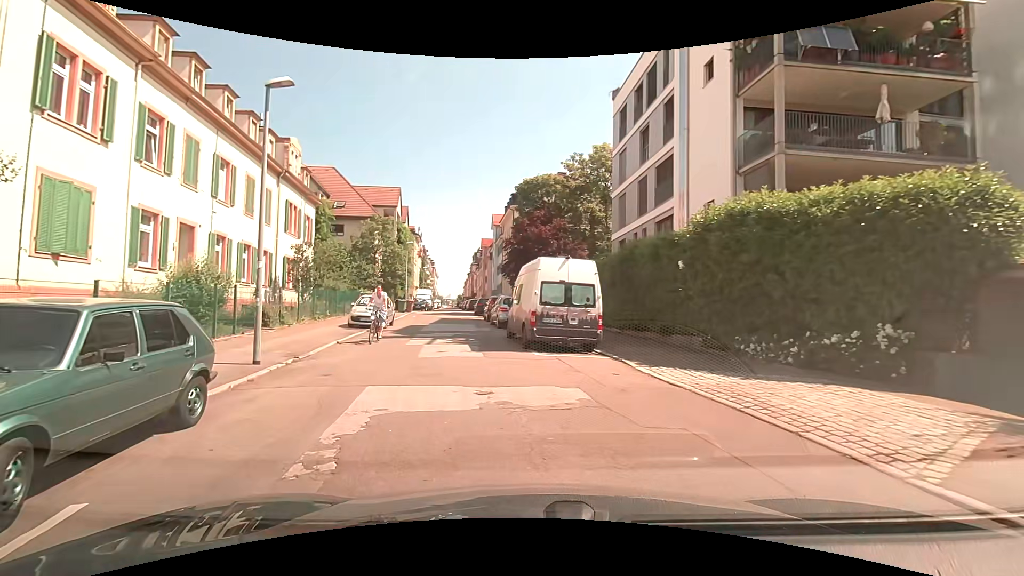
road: residential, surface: asphalt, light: Day
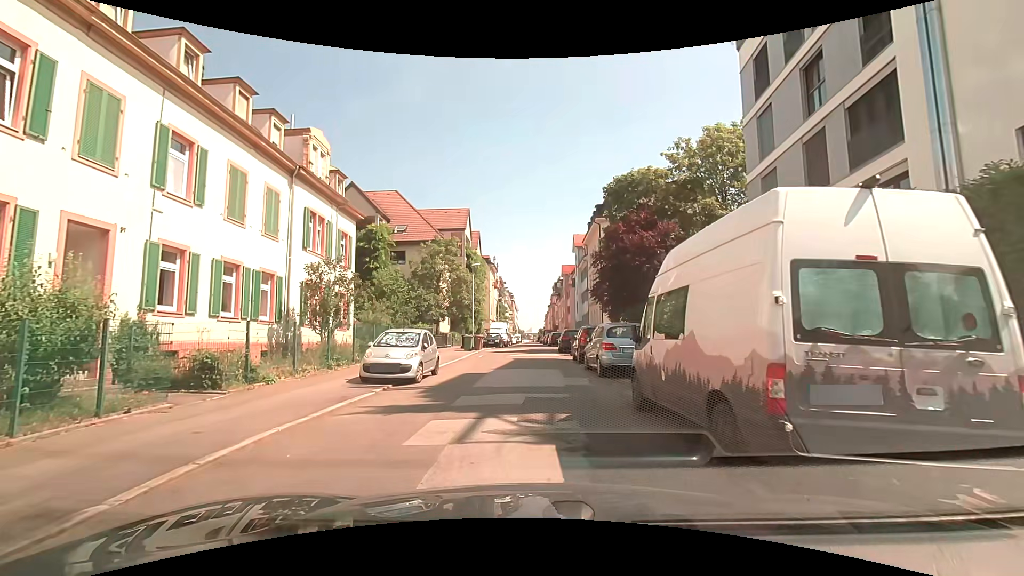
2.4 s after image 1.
(-0.8, +8.8) m; -10°
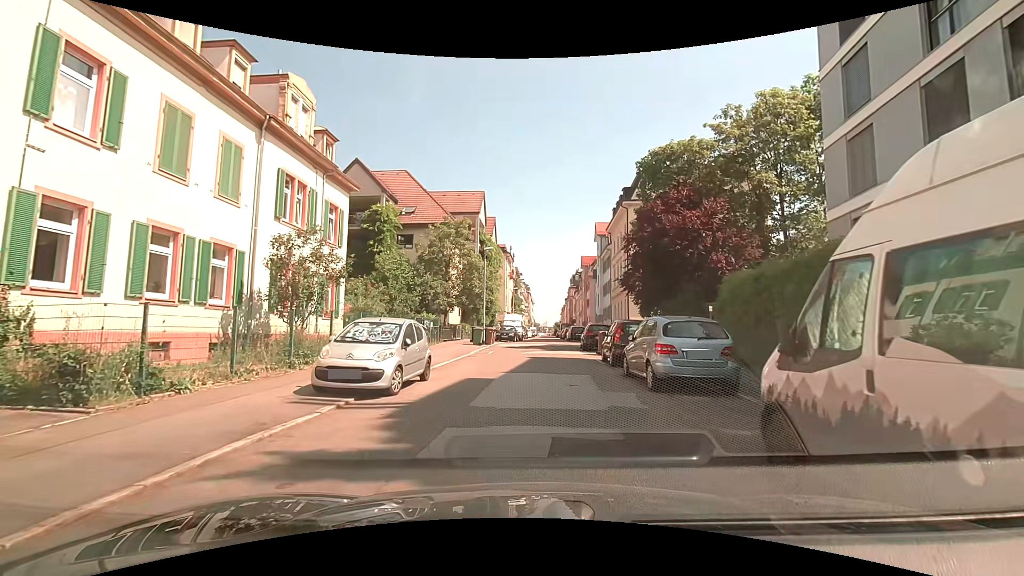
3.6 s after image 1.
(-0.1, +4.2) m; -3°
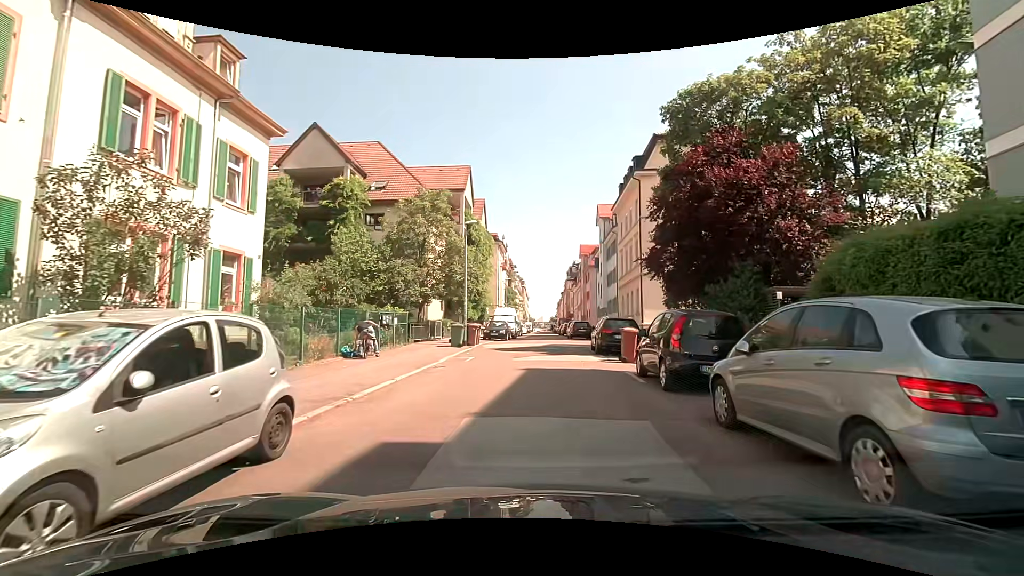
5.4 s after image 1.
(+0.2, +7.0) m; +3°
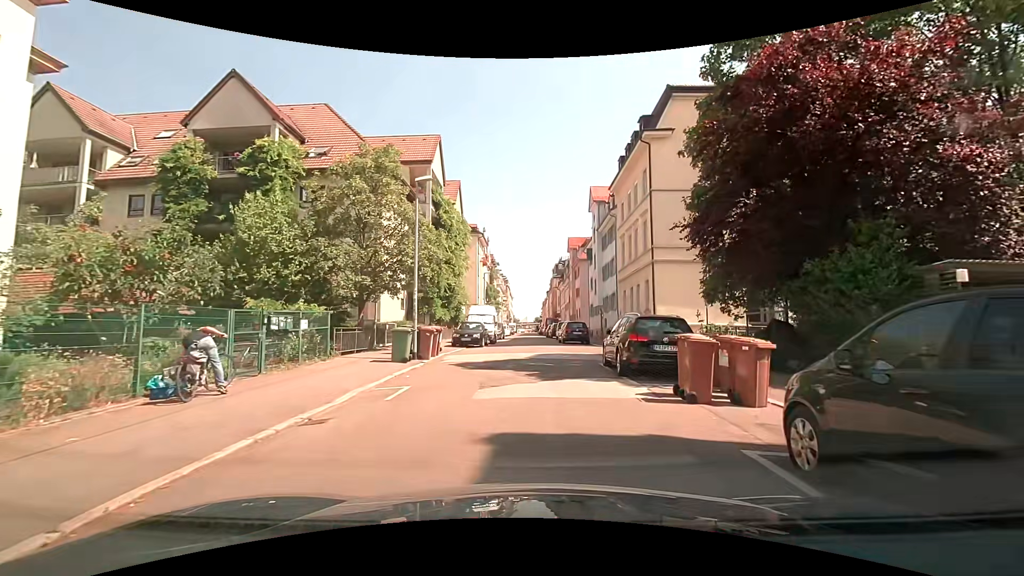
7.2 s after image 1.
(0.0, +7.8) m; +1°
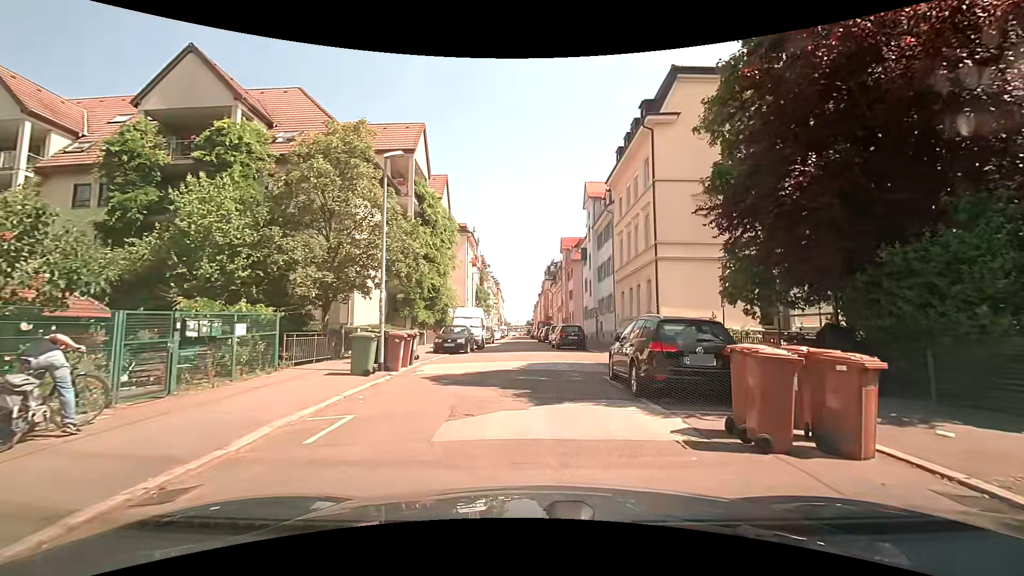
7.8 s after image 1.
(0.0, +2.8) m; +2°
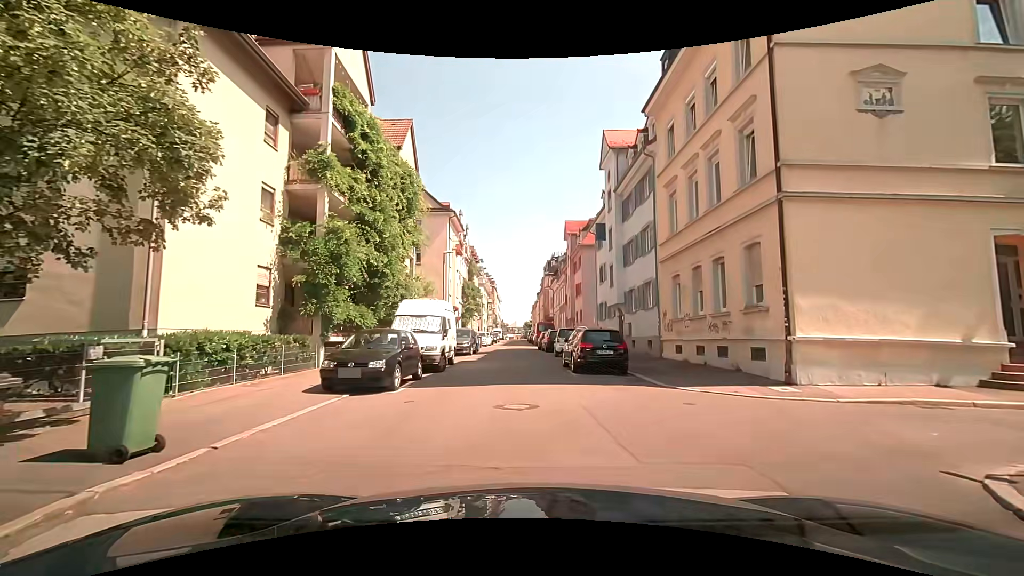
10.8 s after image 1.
(-0.2, +12.8) m; -1°
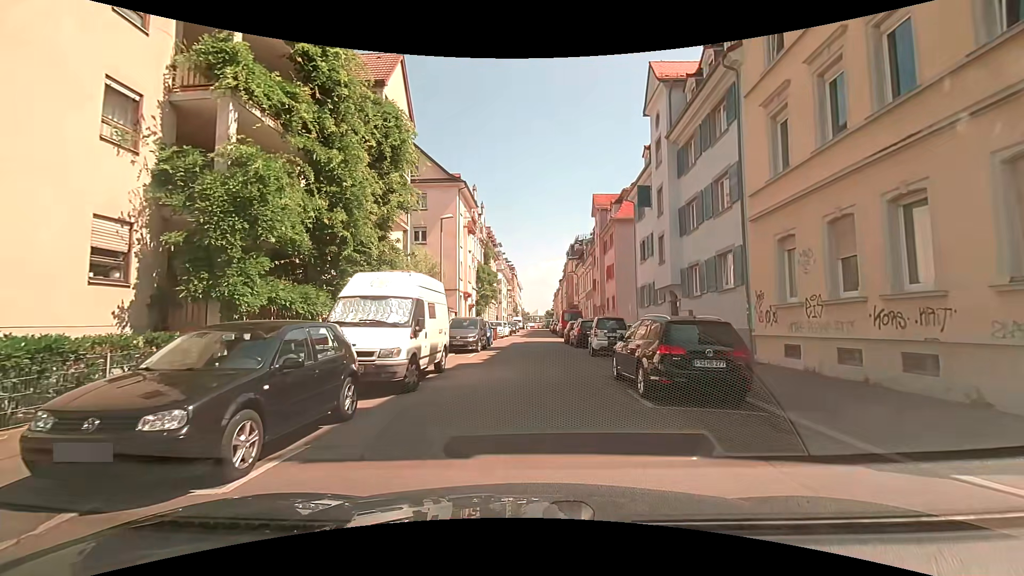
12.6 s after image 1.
(-0.2, +7.1) m; -2°
